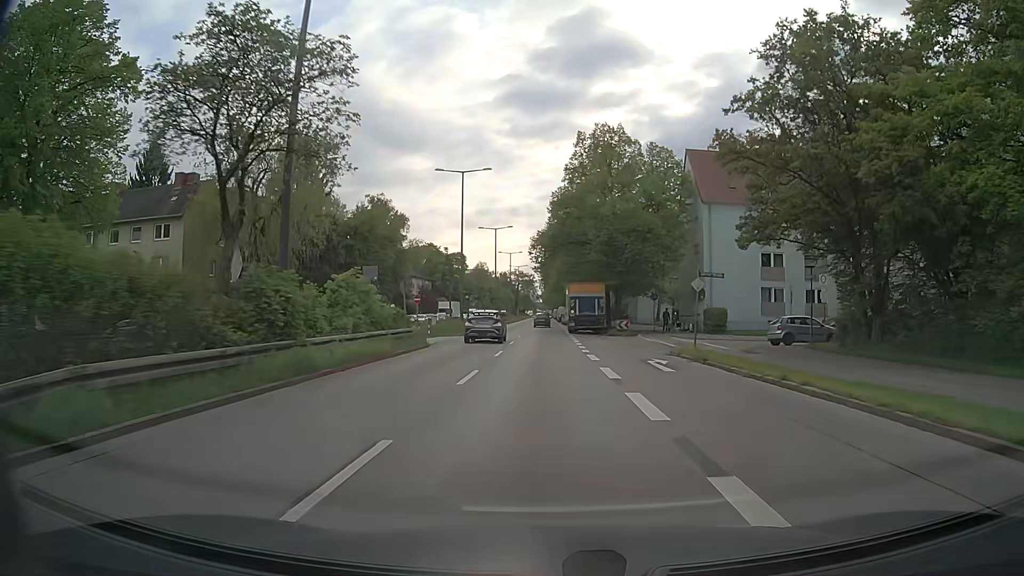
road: trunk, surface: asphalt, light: Day
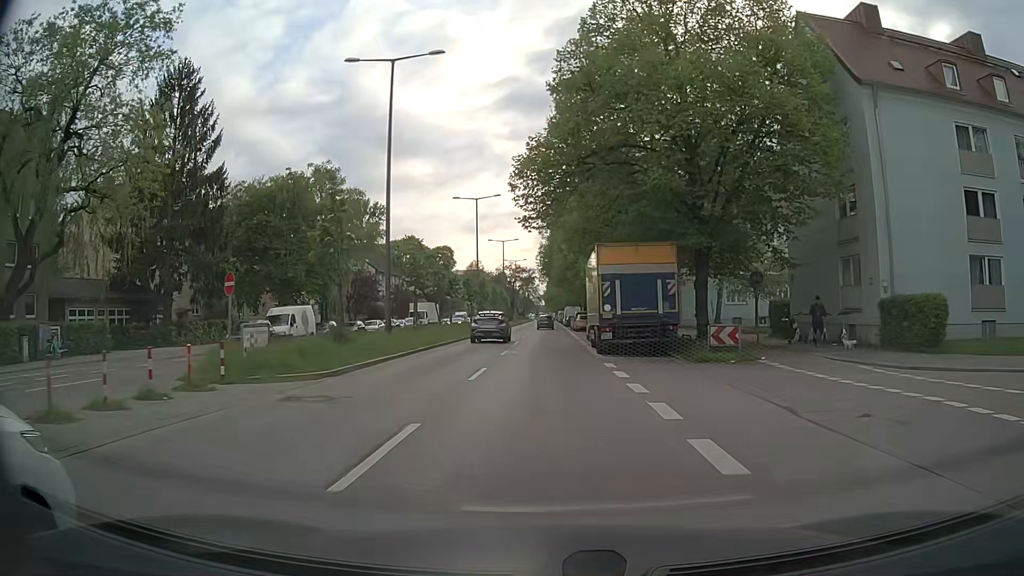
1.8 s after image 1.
(0.0, +25.9) m; 0°
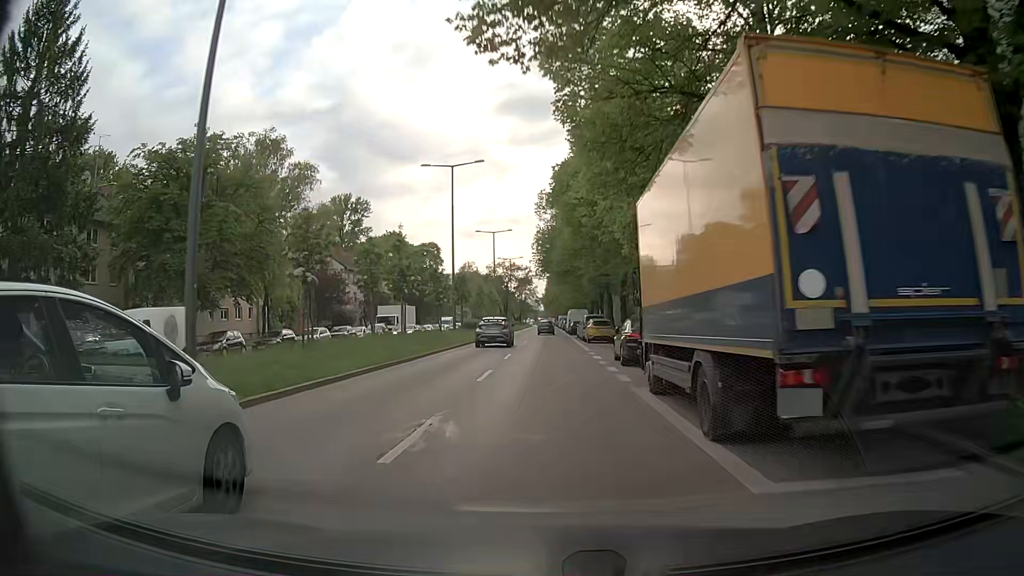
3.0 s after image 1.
(-0.1, +16.6) m; -1°
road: secondary
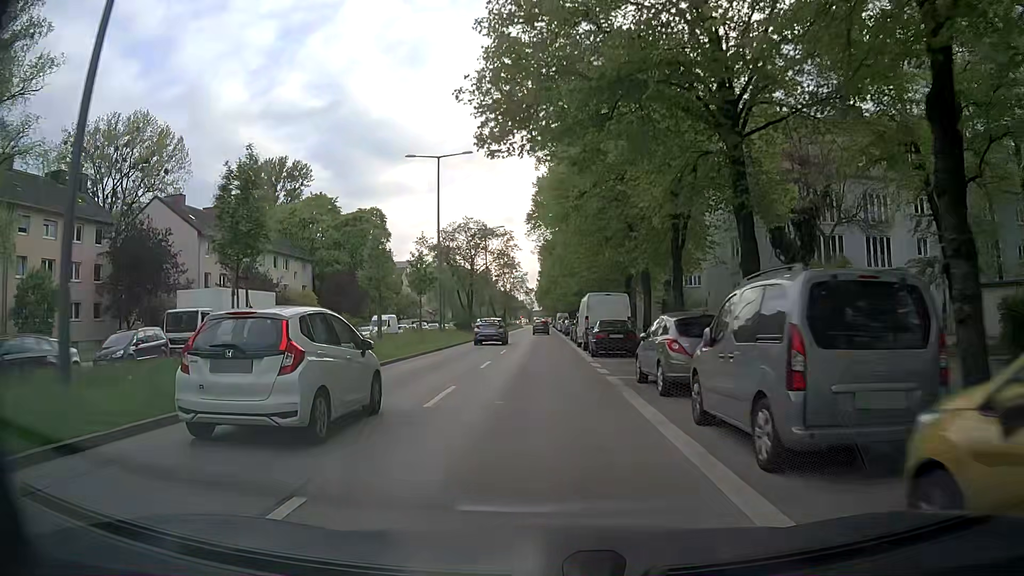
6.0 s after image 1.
(+0.7, +40.0) m; +1°
(0, +10) (0, +20) (0, +30) (-1, +40) (-1, +50) (-1, +60) (-1, +70) (-1, +80) (-1, +90) (-1, +100) m
